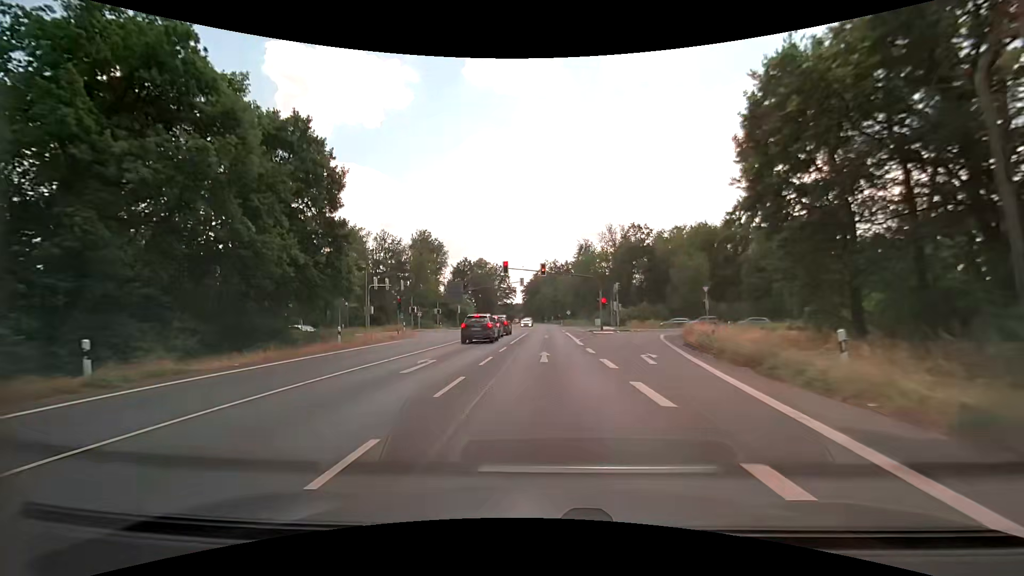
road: primary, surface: asphalt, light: Day
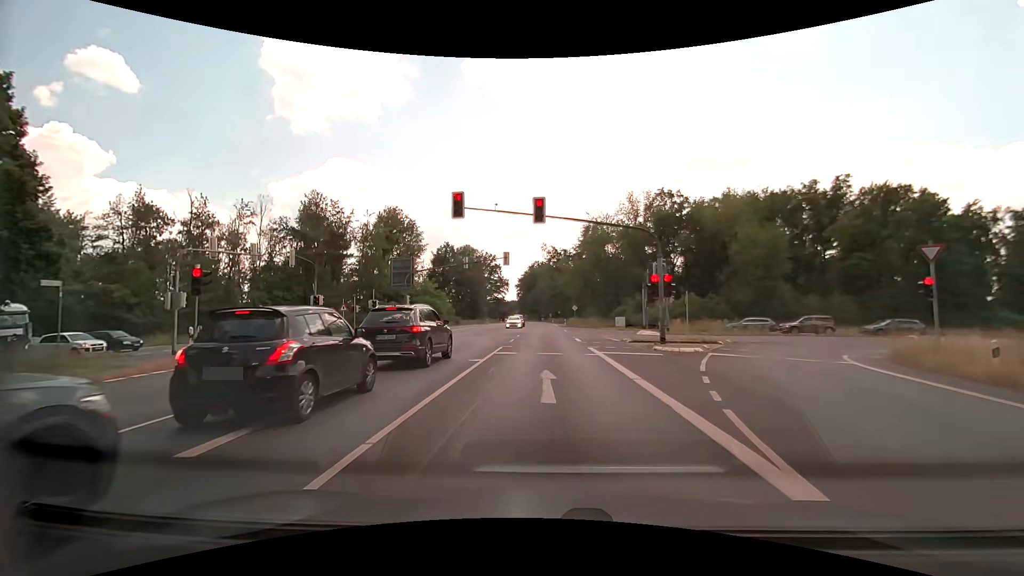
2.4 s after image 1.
(+0.2, +27.4) m; +1°
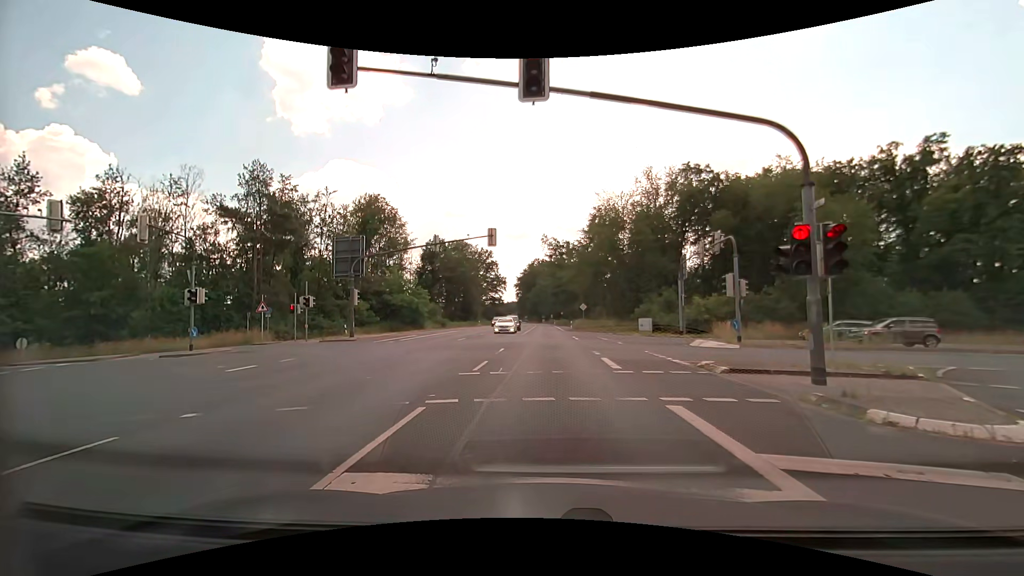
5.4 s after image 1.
(+0.1, +13.1) m; +2°
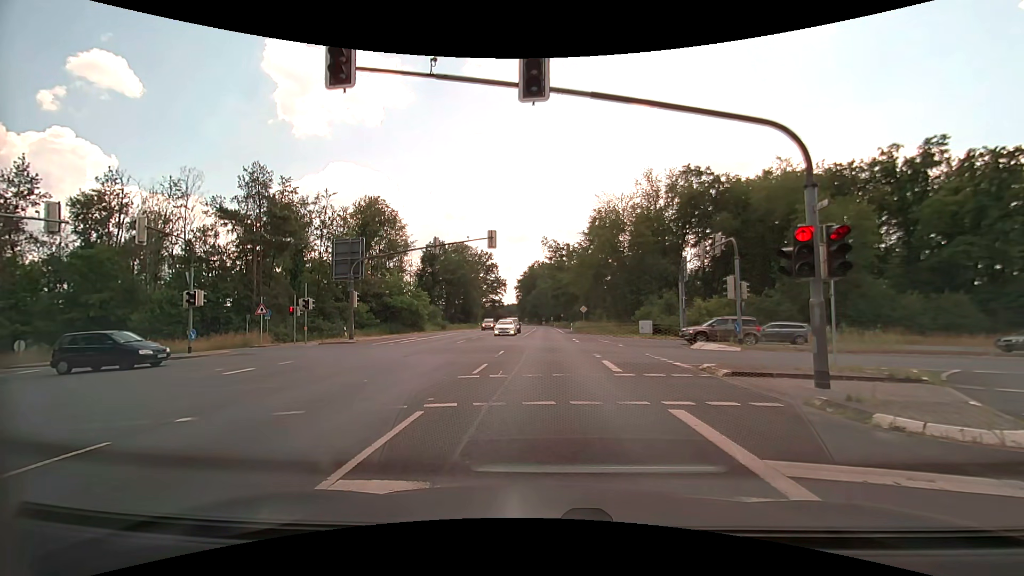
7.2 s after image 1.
(0.0, +0.2) m; 0°
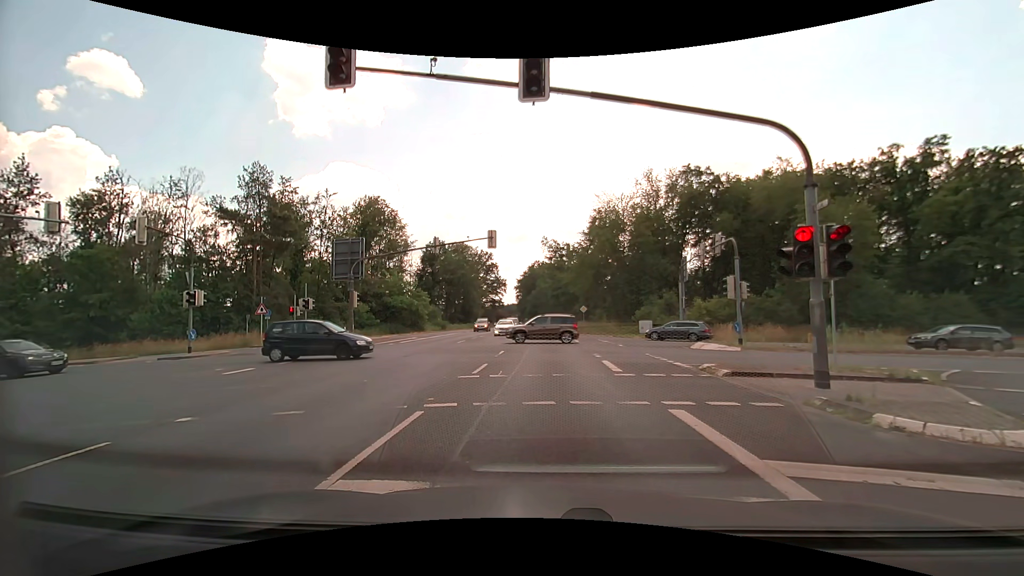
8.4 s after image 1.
(0.0, 0.0) m; 0°
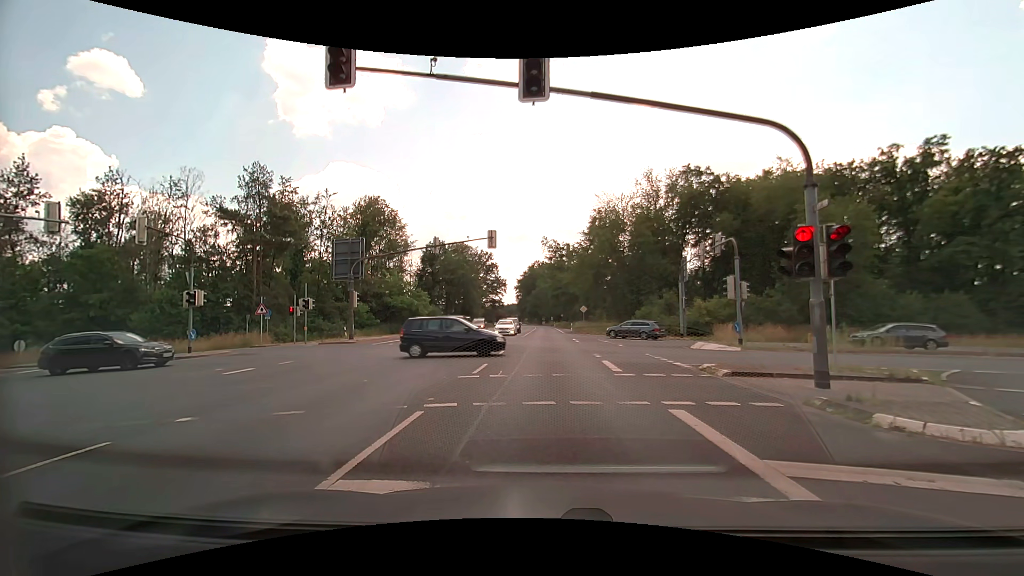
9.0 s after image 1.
(0.0, 0.0) m; 0°
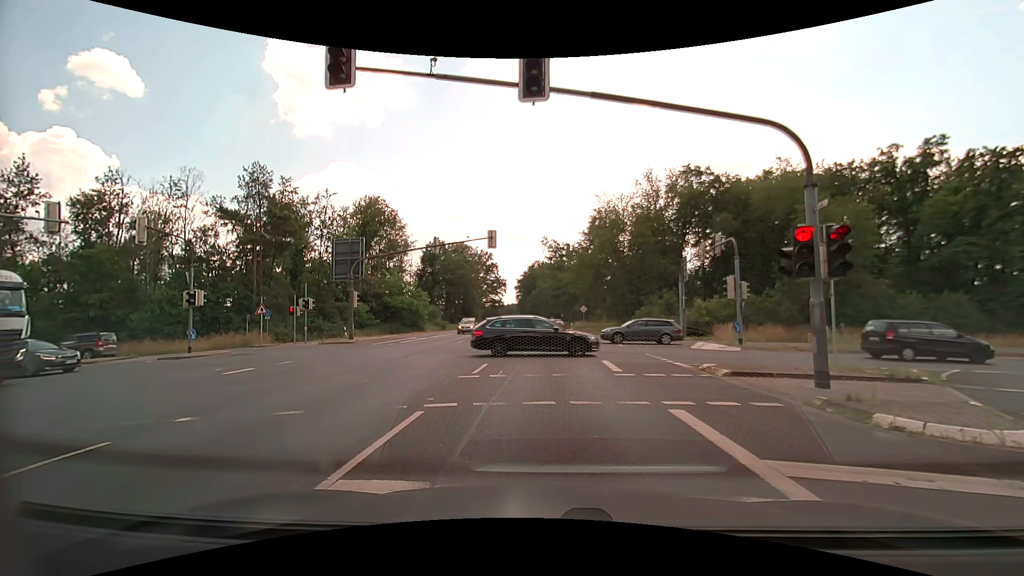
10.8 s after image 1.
(0.0, 0.0) m; 0°
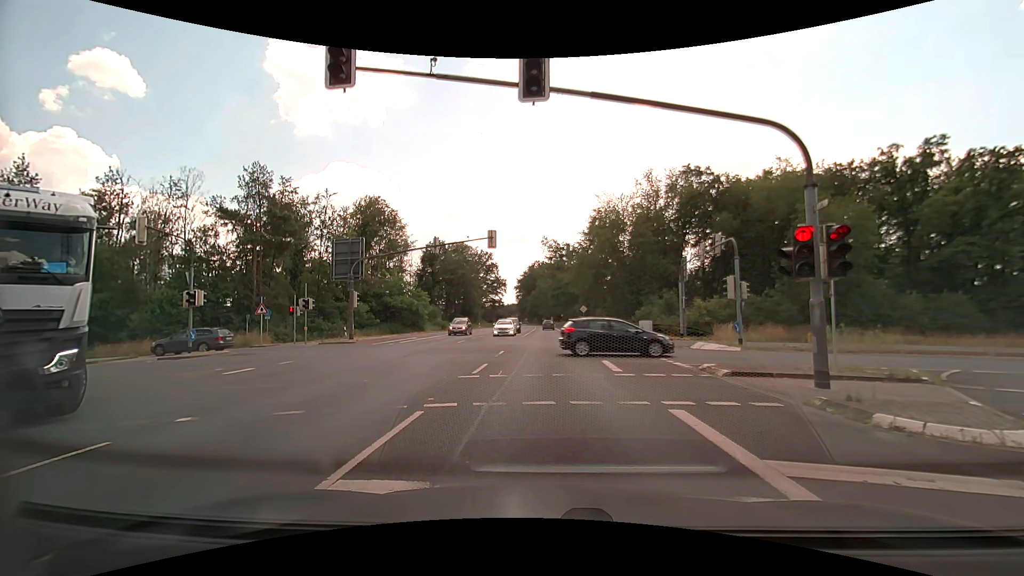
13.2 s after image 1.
(0.0, 0.0) m; 0°
(0, +10) (-1, +20) (-1, +30) (-1, +40) (-2, +50) (-2, +60) (-3, +70) (-3, +80) (-4, +90) (-4, +100) m
